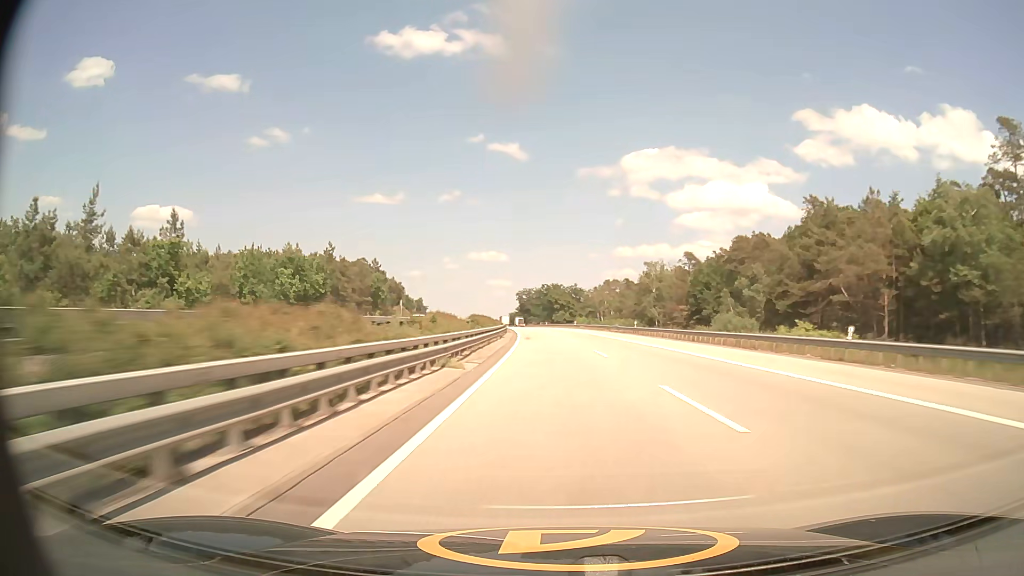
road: motorway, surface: asphalt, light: Day
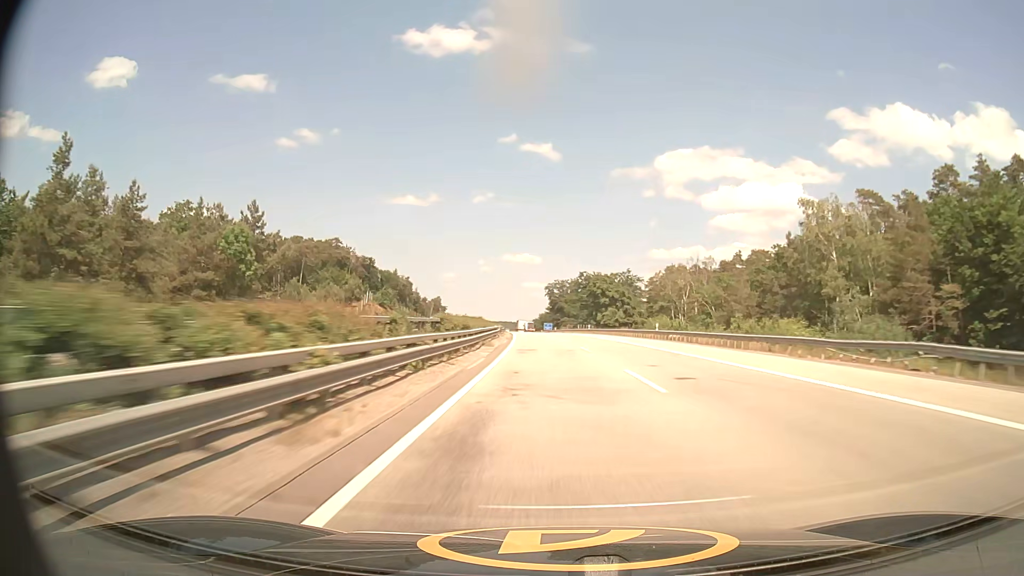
(-1.6, +66.6) m; -3°
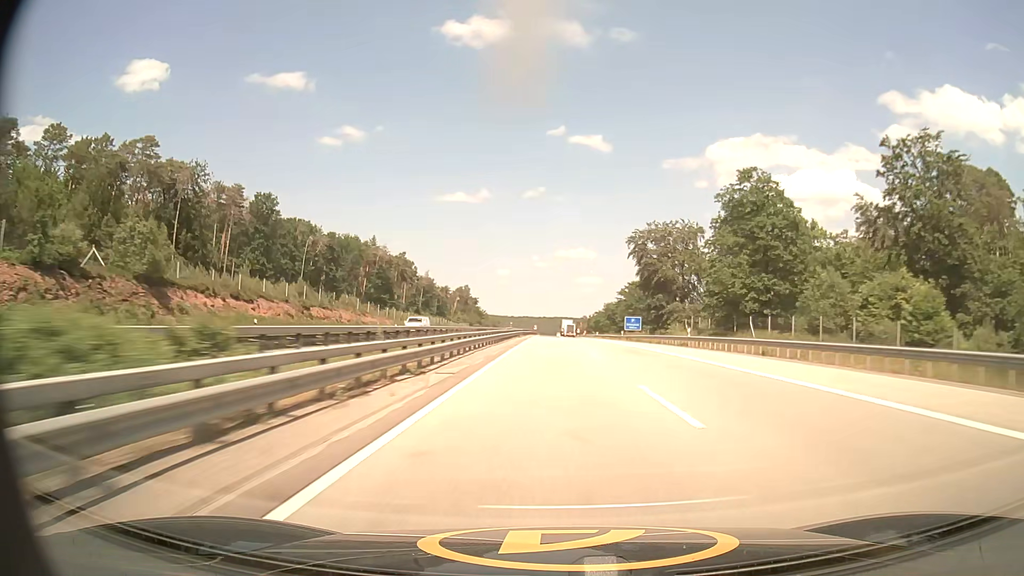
(-5.0, +111.0) m; -5°
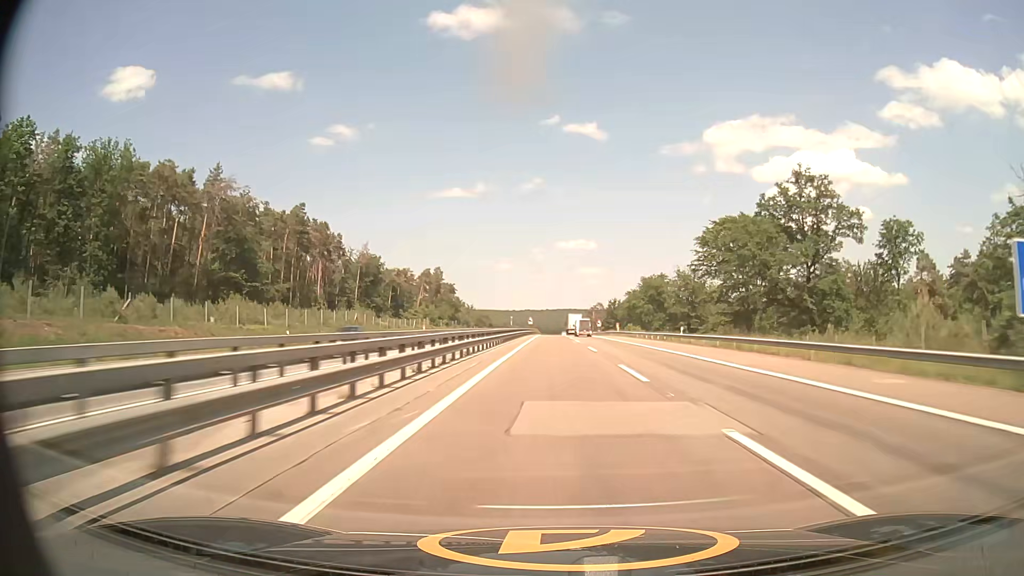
(-0.4, +90.2) m; 0°
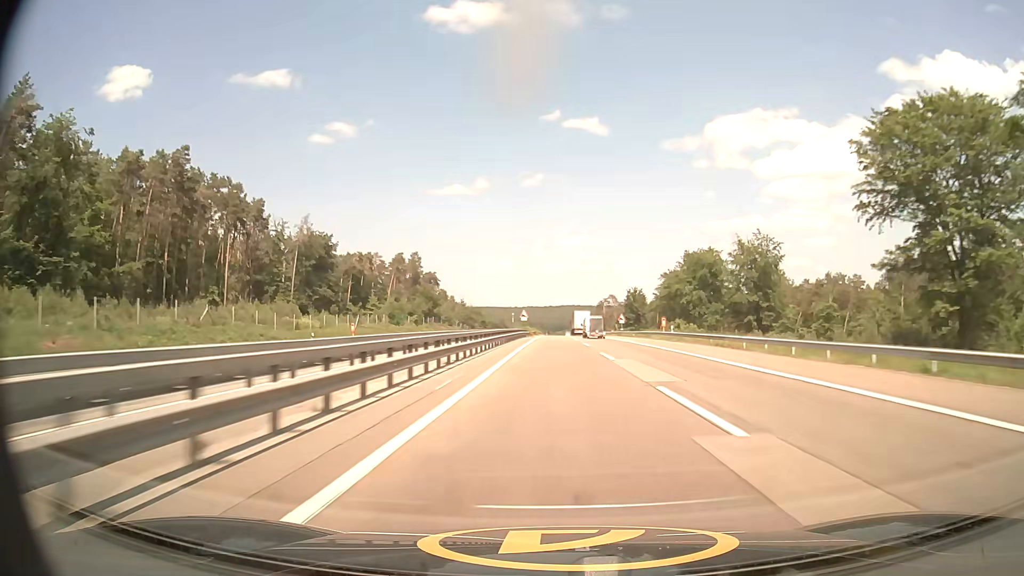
(-0.1, +45.4) m; 0°
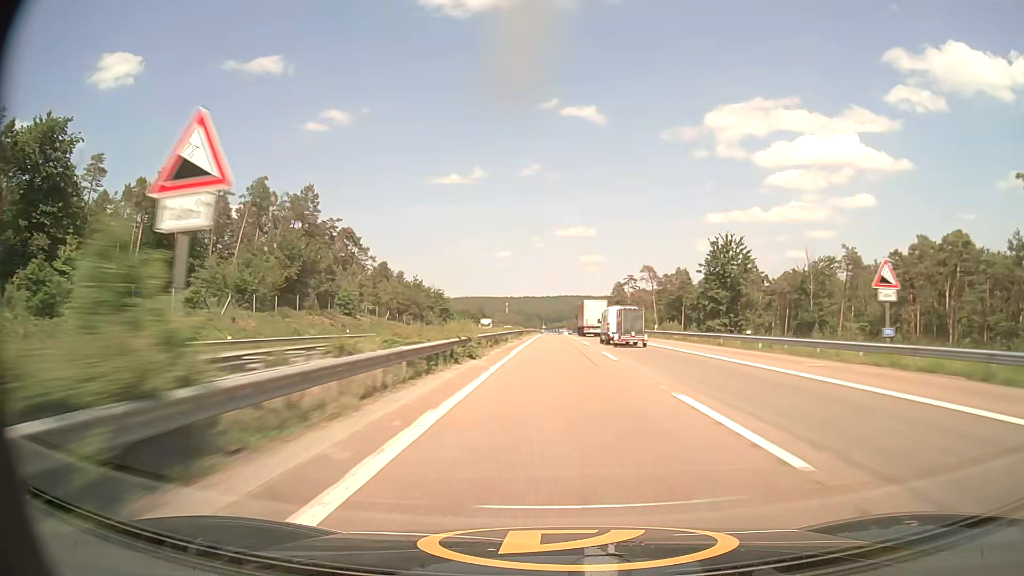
(0.0, +90.4) m; 0°
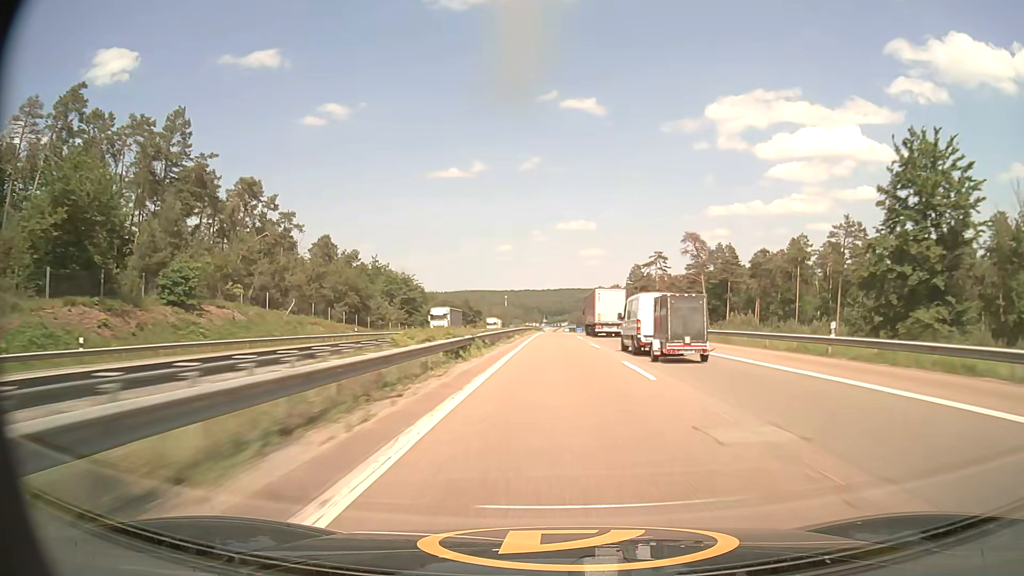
(-0.1, +44.7) m; 0°
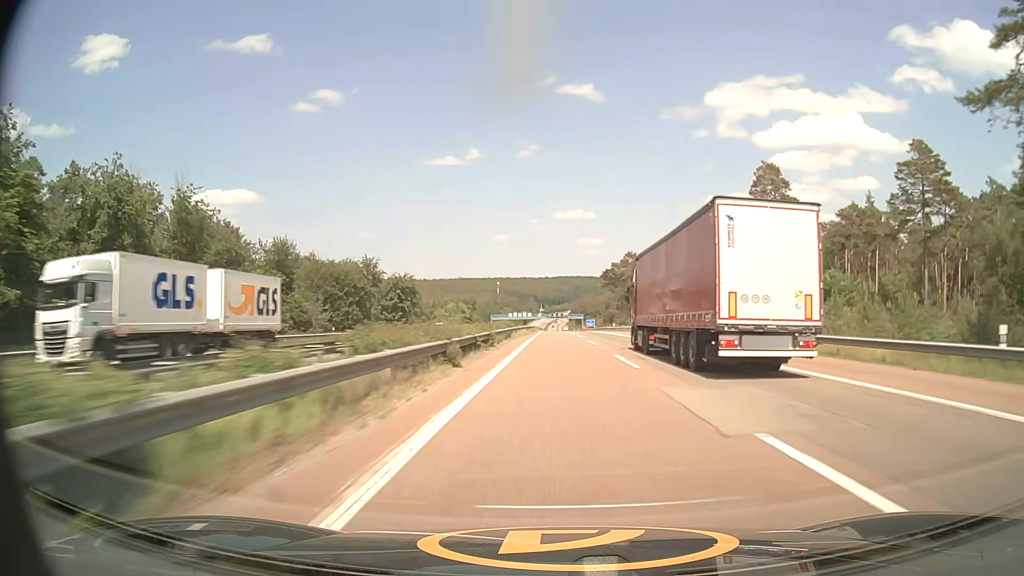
(0.0, +107.9) m; 0°
(0, +10) (0, +20) (0, +30) (0, +40) (0, +50) (0, +60) (0, +70) (0, +80) (0, +90) (0, +100) m
